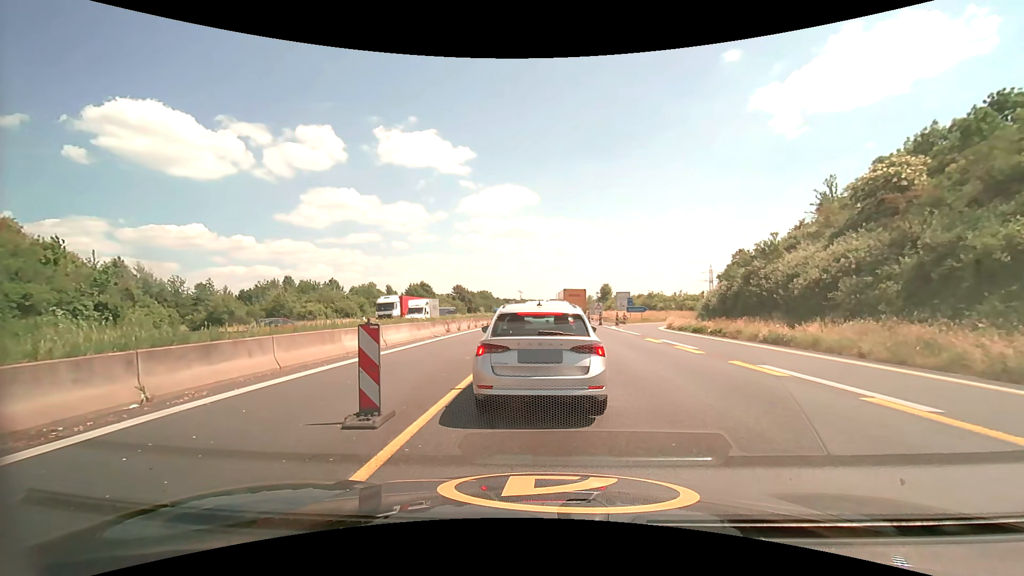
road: motorway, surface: asphalt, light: Day
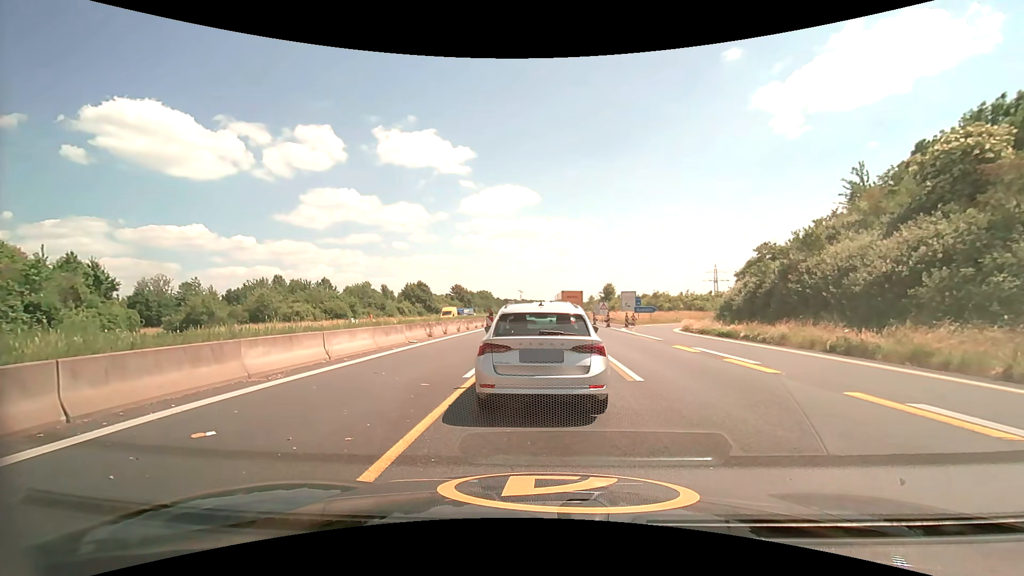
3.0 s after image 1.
(0.0, +5.3) m; 0°
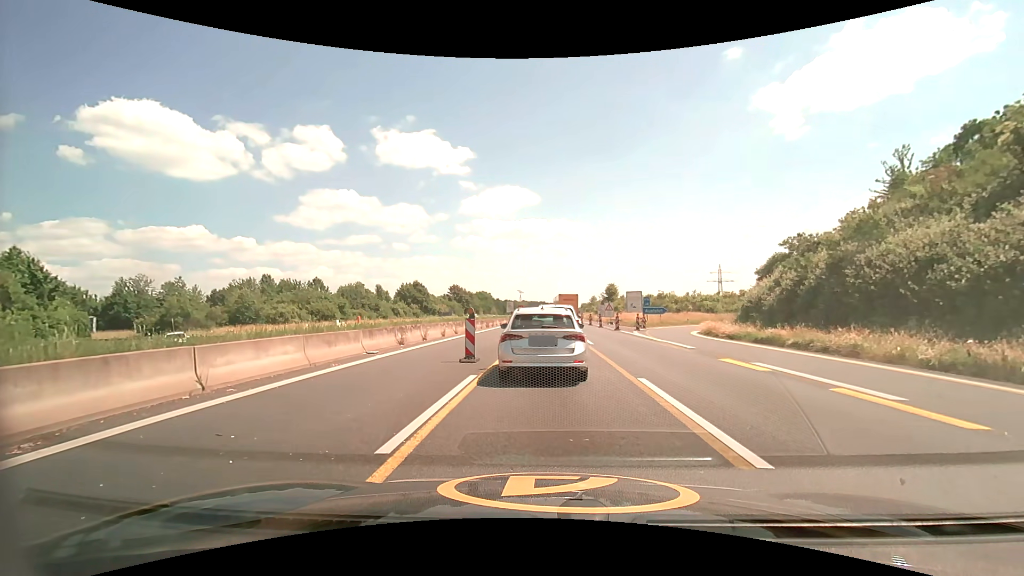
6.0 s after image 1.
(0.0, +5.6) m; 0°
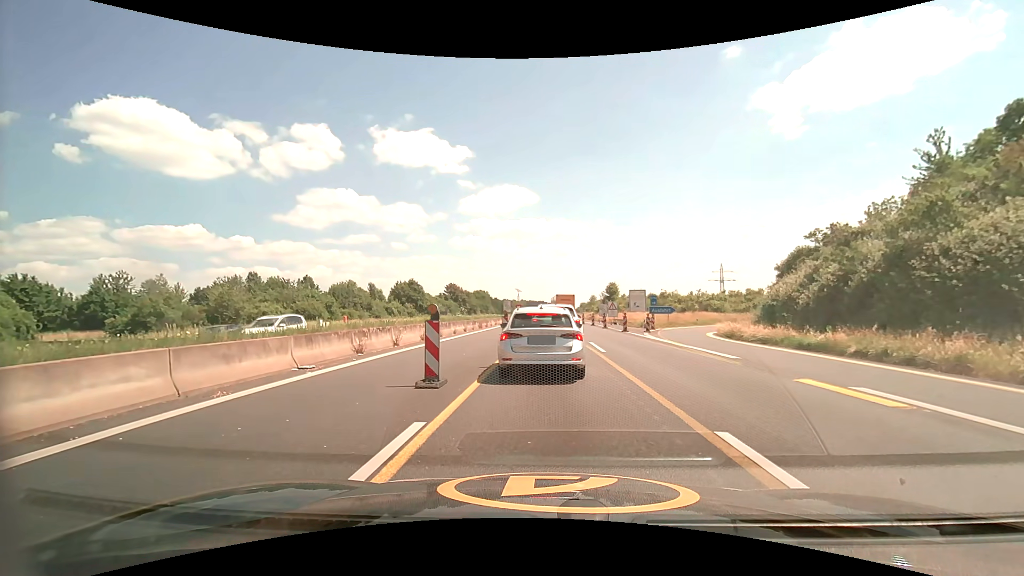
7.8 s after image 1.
(-0.1, +4.7) m; 0°
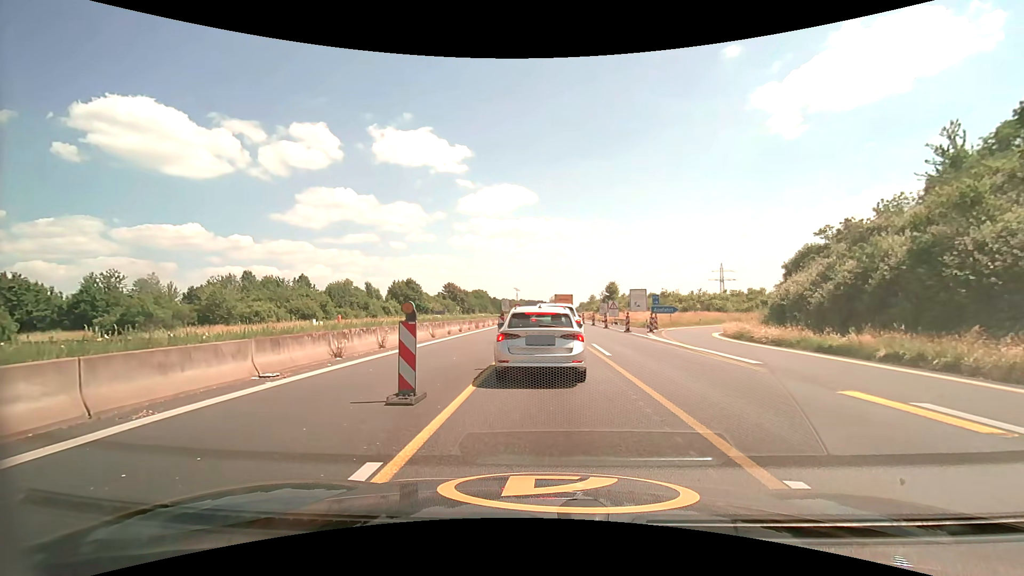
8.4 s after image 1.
(0.0, +1.6) m; 0°
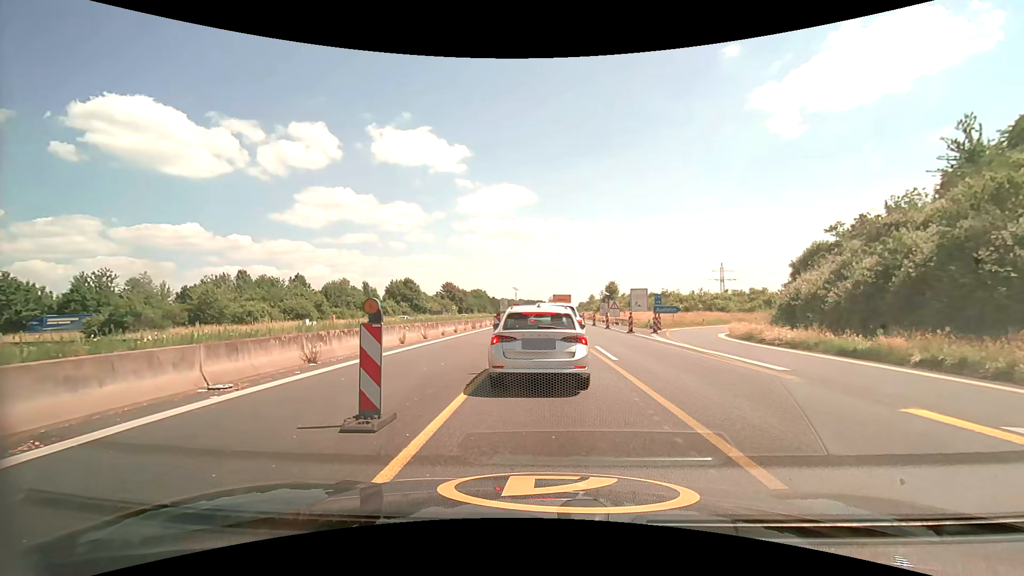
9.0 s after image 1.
(0.0, +1.6) m; 0°
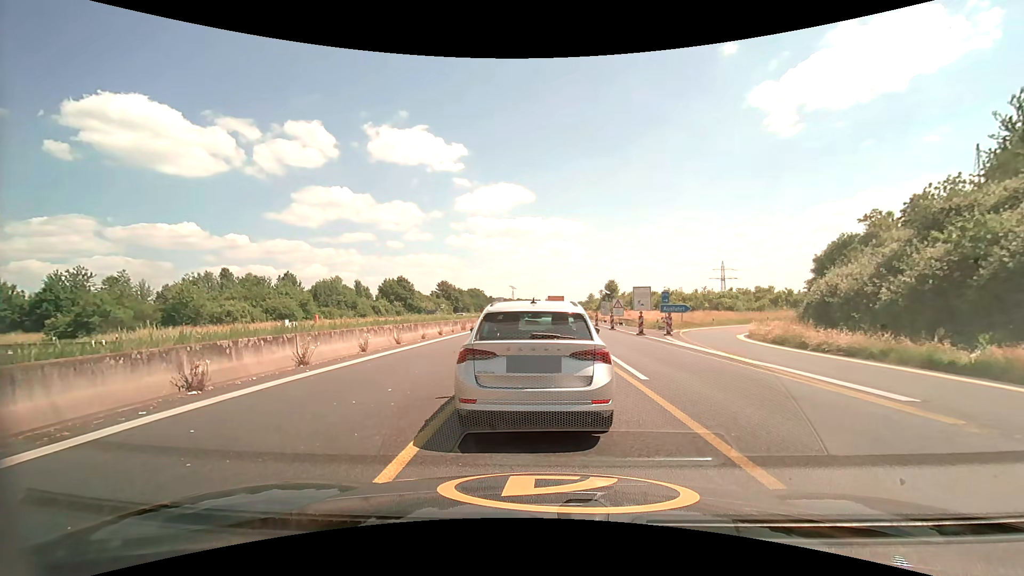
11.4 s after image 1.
(0.0, +4.1) m; +1°
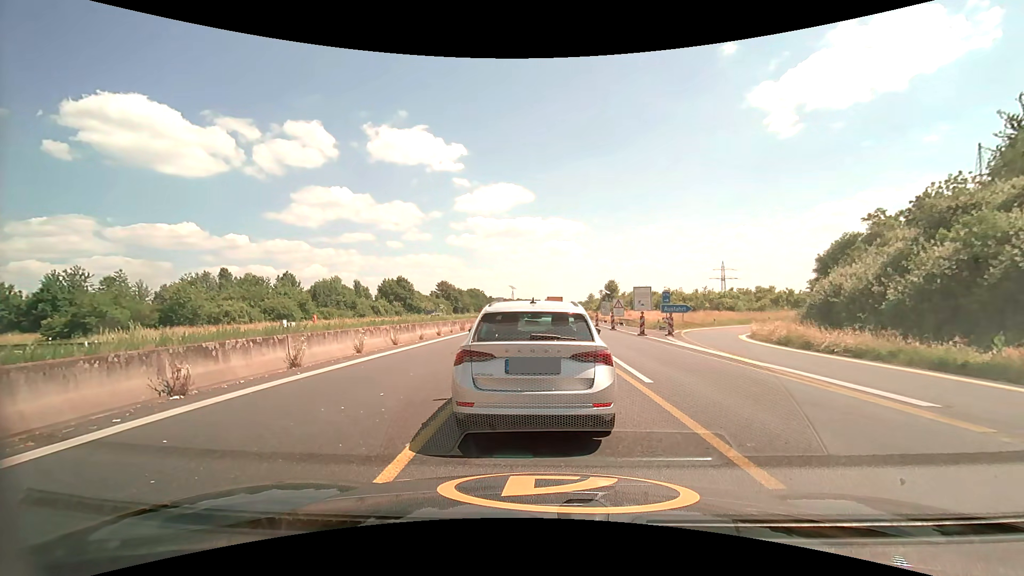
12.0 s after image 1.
(0.0, +0.4) m; 0°
